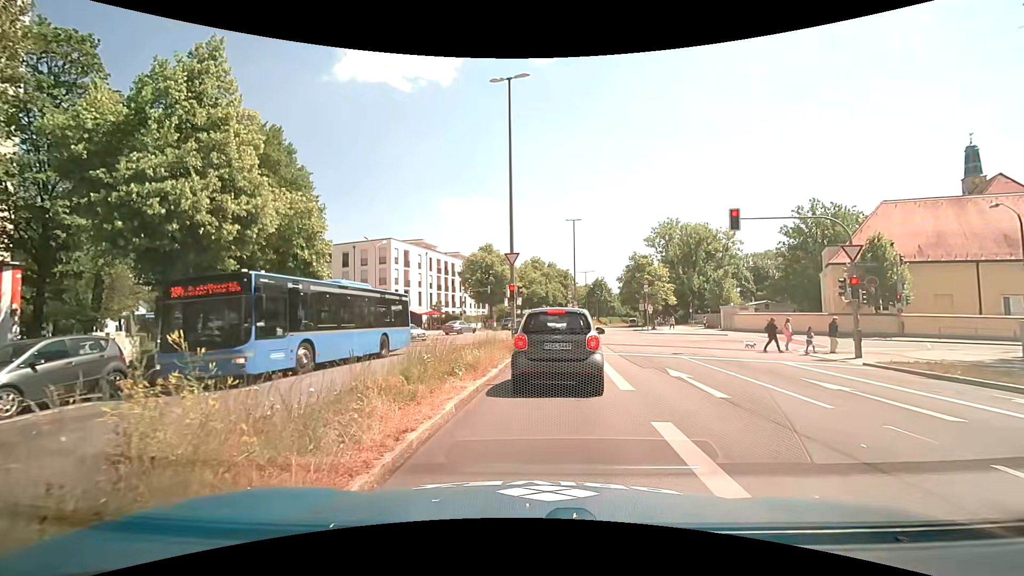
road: secondary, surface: asphalt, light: Day
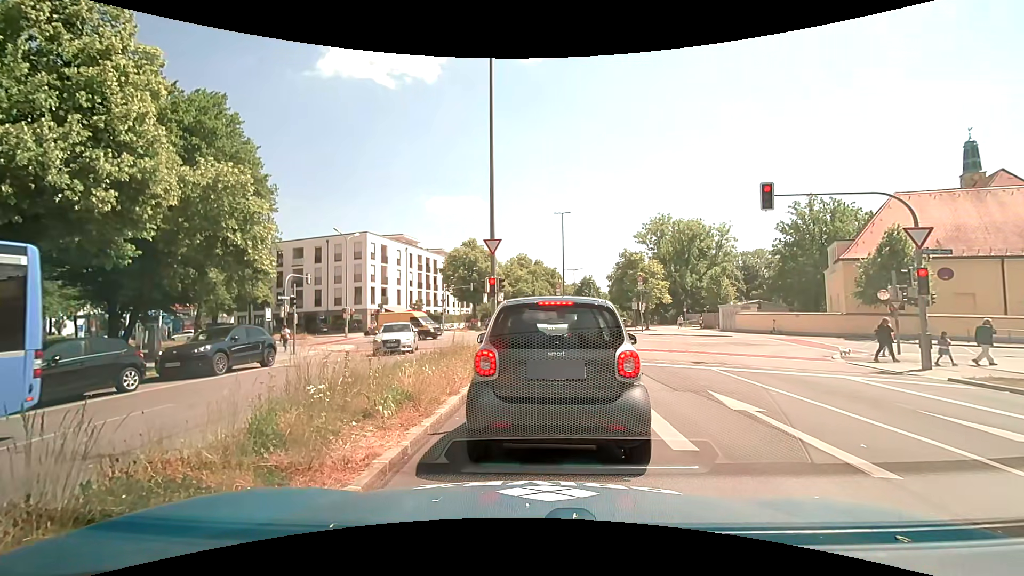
(+0.1, +4.1) m; 0°
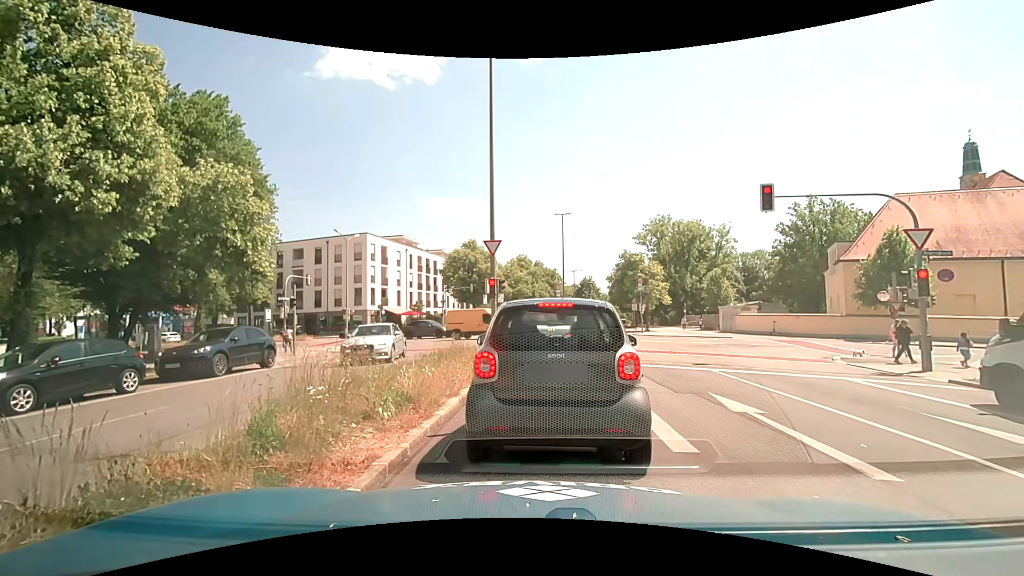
(0.0, +0.1) m; 0°
(+1, +10) (+2, +20) (+3, +30) (+2, +40) (-2, +48) (-11, +54) (-20, +58) (-29, +61) (-39, +65) (-48, +68) m
